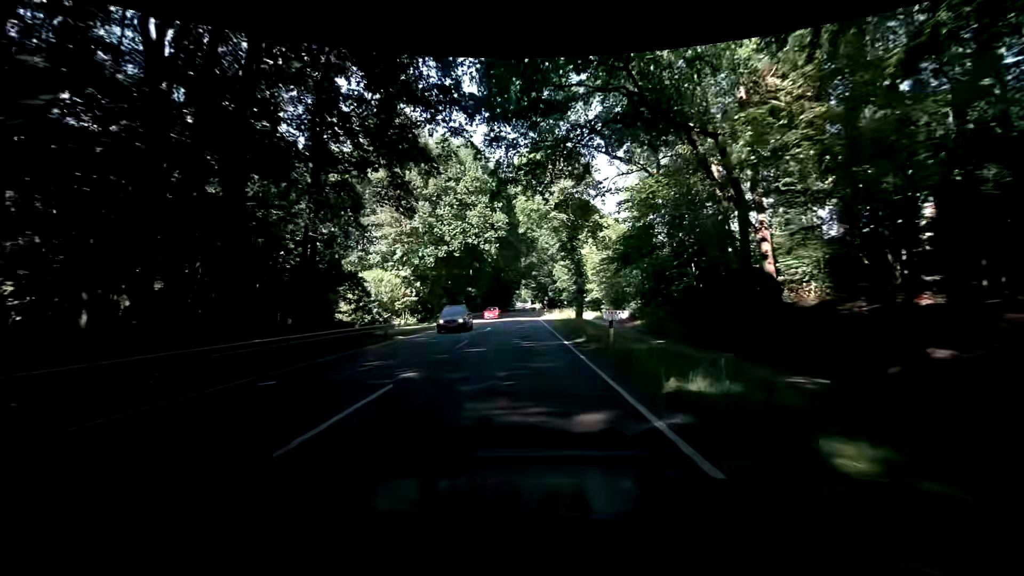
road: primary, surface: asphalt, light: Day
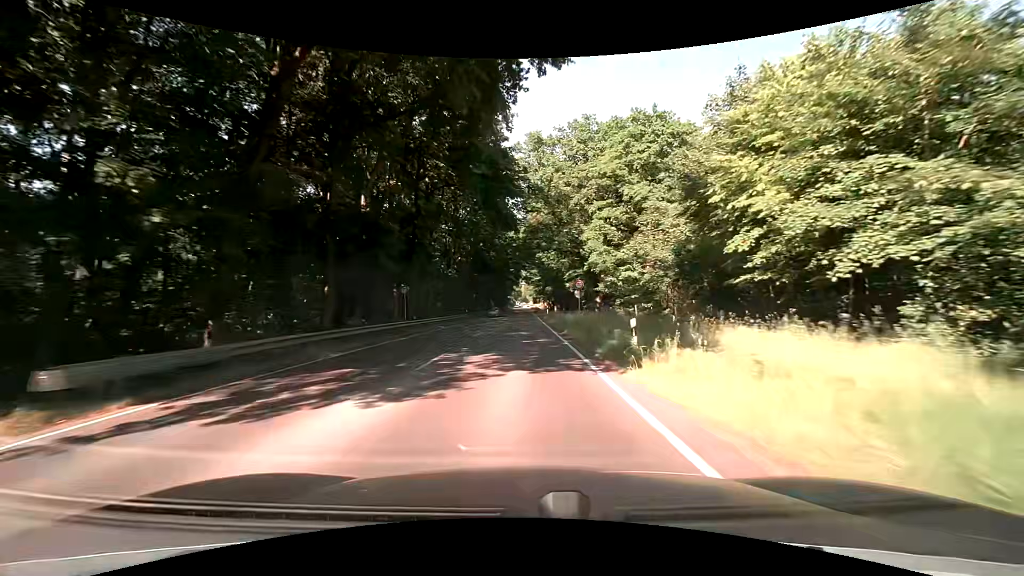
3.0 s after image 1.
(+0.8, +53.8) m; +1°
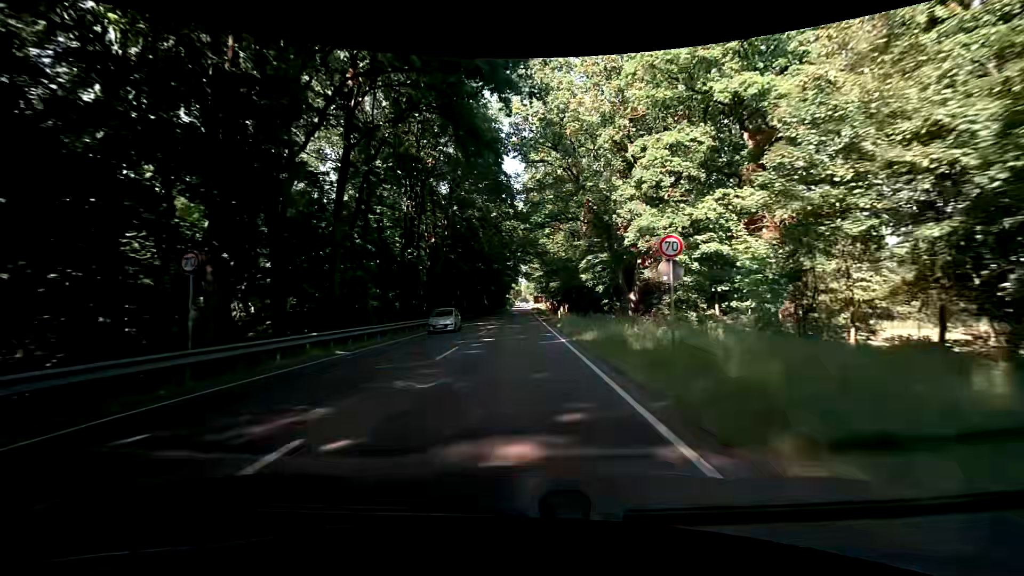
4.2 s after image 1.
(-0.1, +21.6) m; 0°
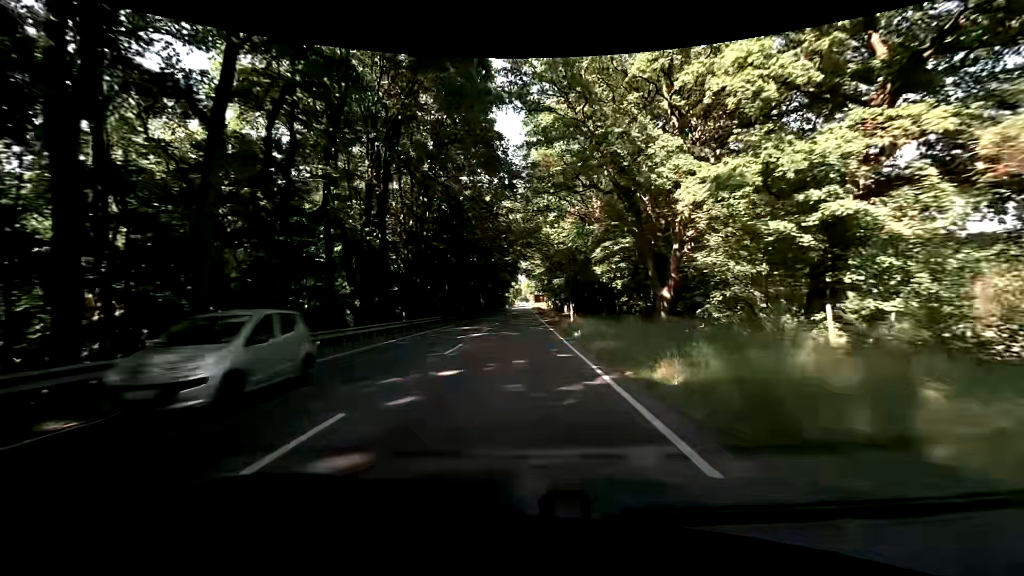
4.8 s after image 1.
(0.0, +10.8) m; +1°
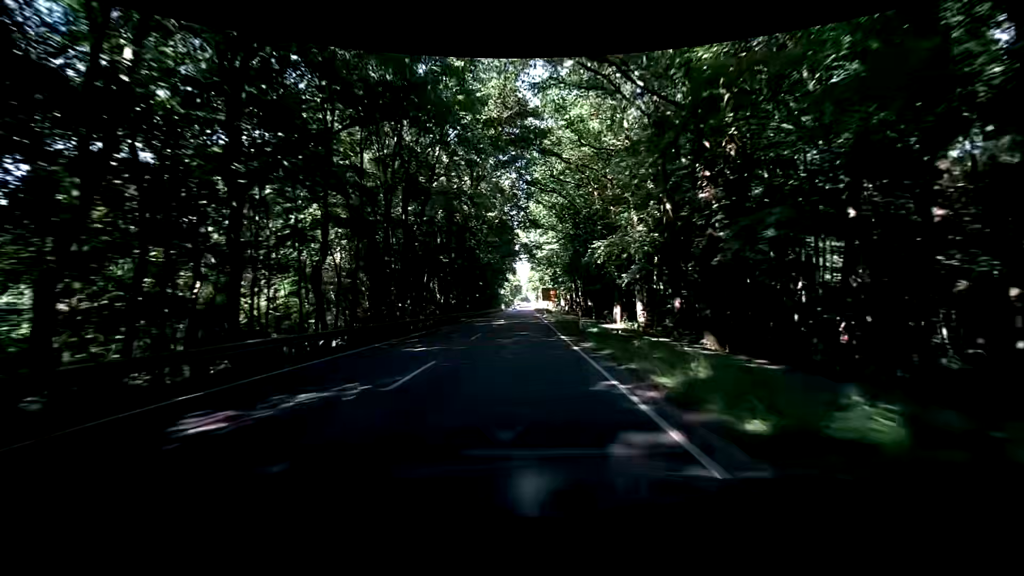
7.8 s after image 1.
(-0.7, +54.0) m; -1°
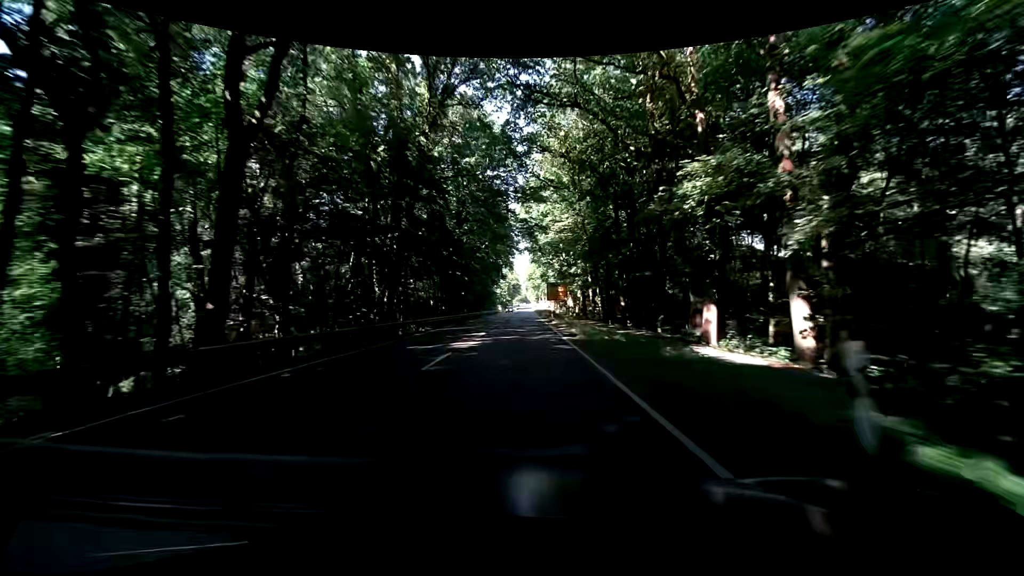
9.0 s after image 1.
(0.0, +21.6) m; +1°
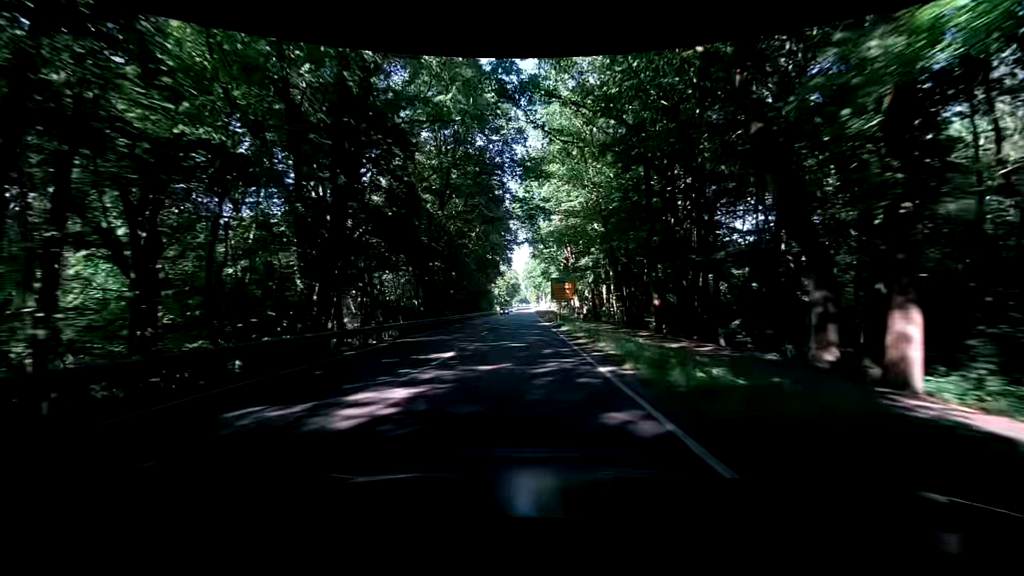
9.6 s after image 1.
(-0.1, +10.8) m; -1°
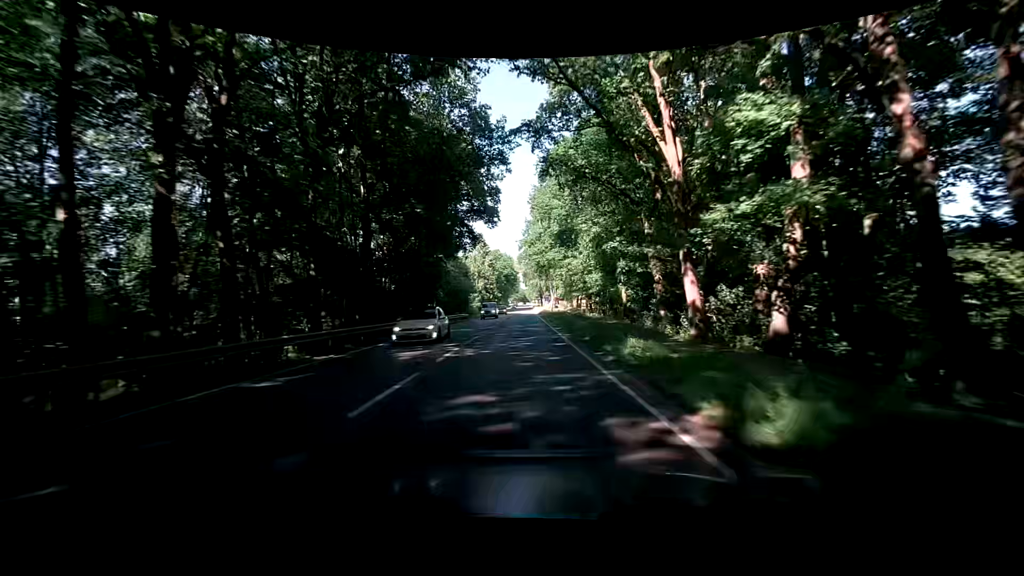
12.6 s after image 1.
(+0.1, +53.9) m; 0°
(0, +10) (0, +20) (0, +30) (0, +40) (0, +50) (0, +60) (0, +70) (0, +80) (0, +90) (+1, +100) m
